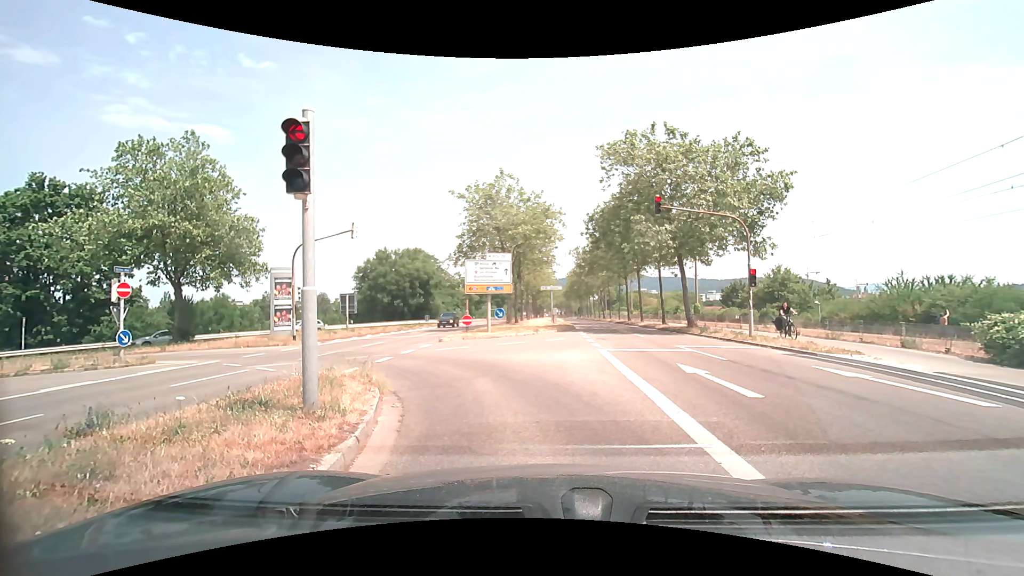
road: secondary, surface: asphalt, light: Day
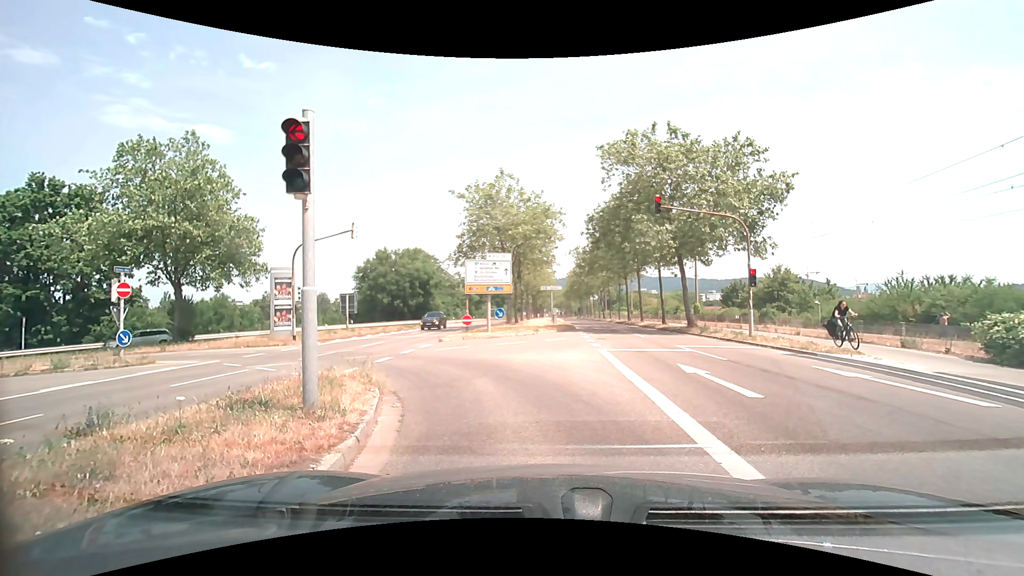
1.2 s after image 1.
(0.0, 0.0) m; 0°
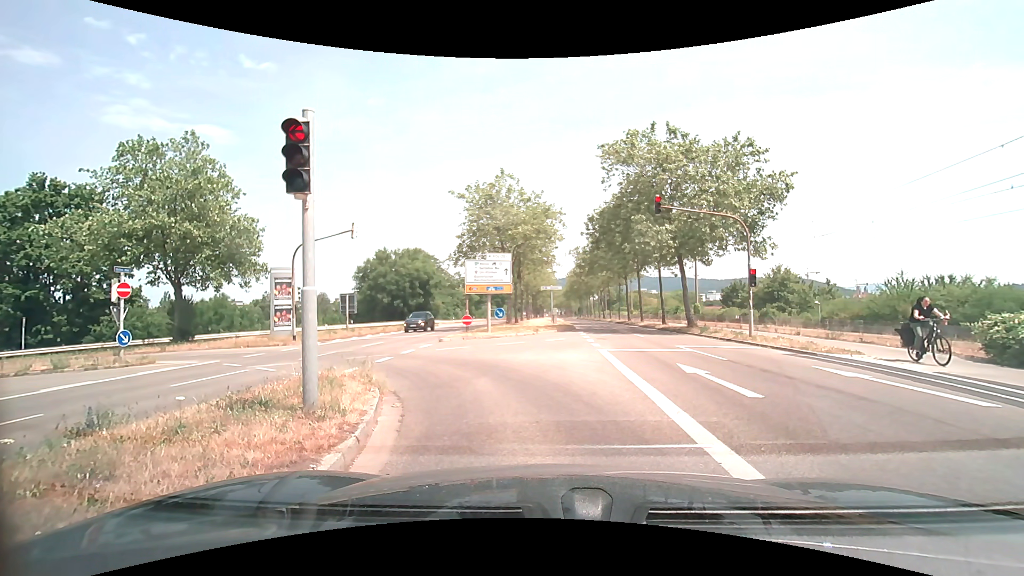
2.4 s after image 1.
(0.0, 0.0) m; 0°
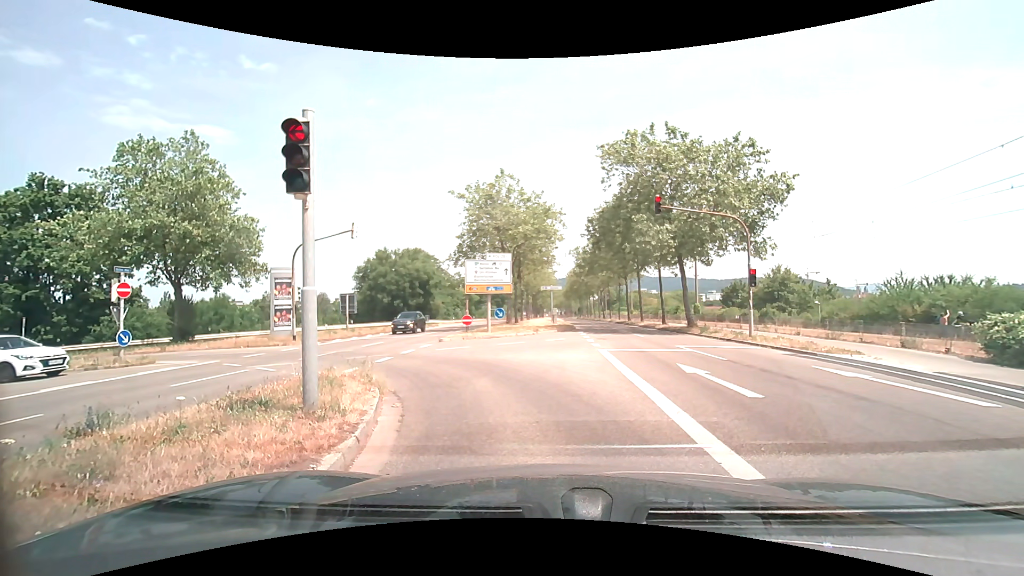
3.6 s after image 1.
(0.0, 0.0) m; 0°
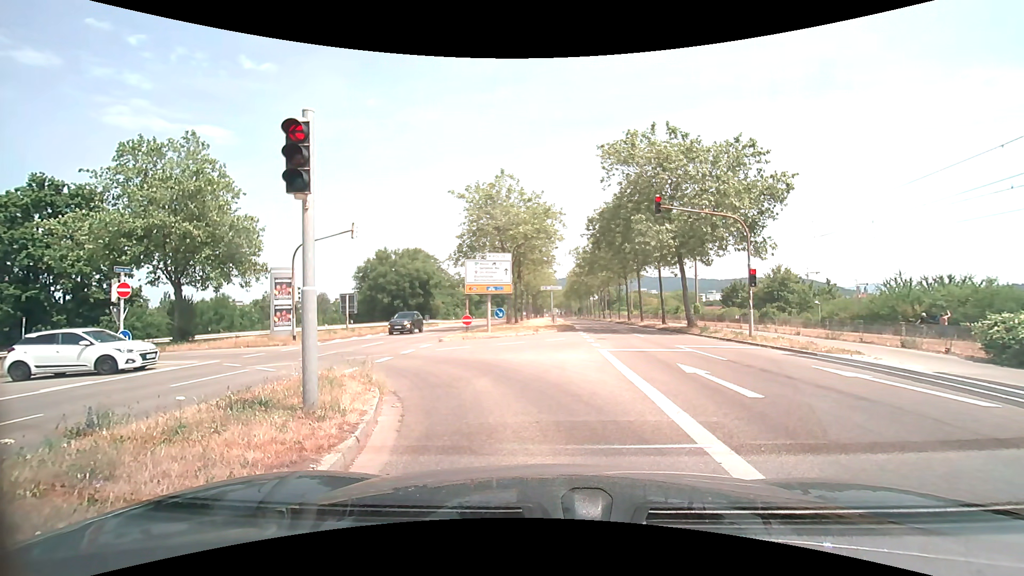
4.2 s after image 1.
(0.0, 0.0) m; 0°
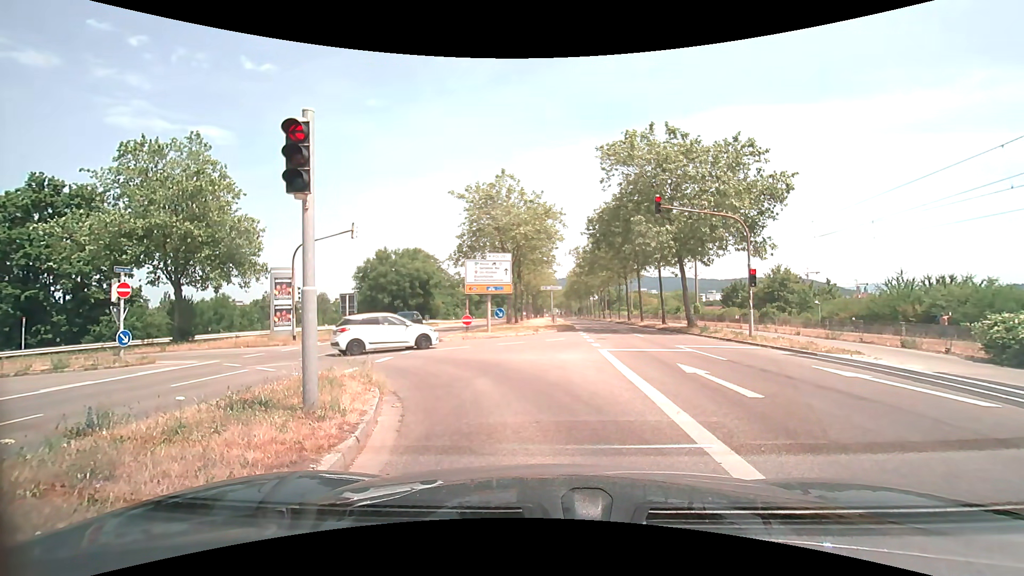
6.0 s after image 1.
(0.0, 0.0) m; 0°
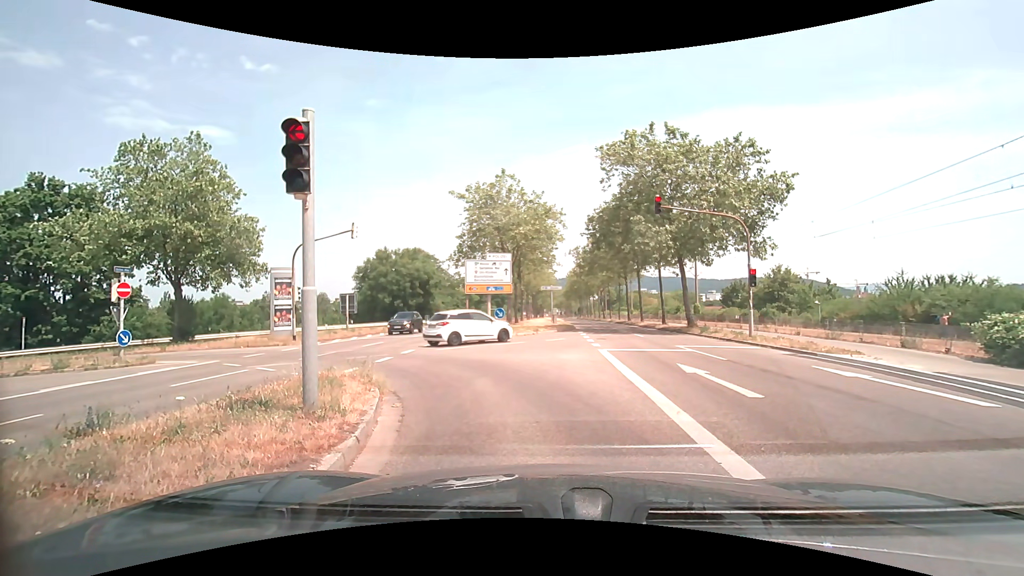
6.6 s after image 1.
(0.0, 0.0) m; 0°
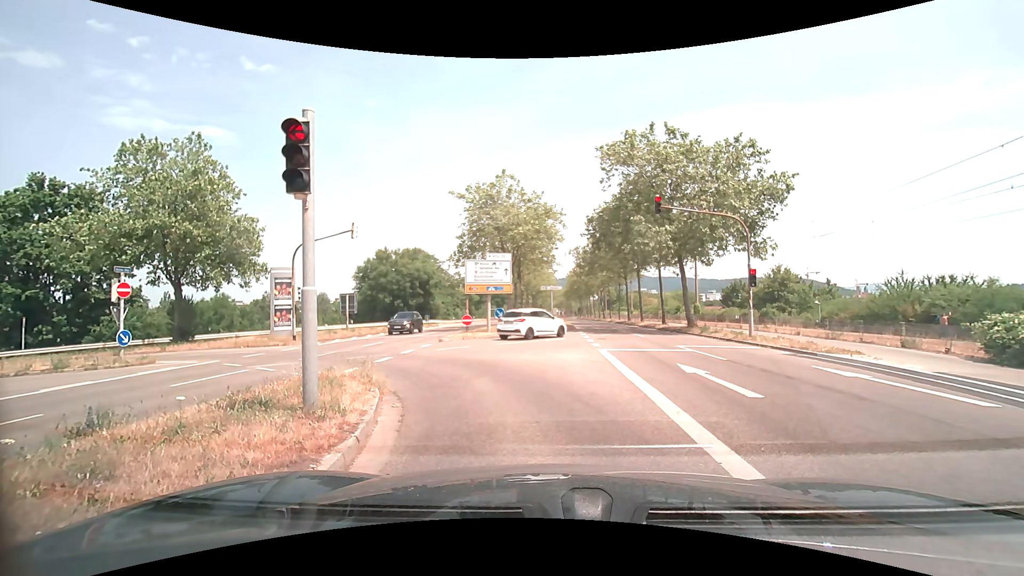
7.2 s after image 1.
(0.0, 0.0) m; 0°
